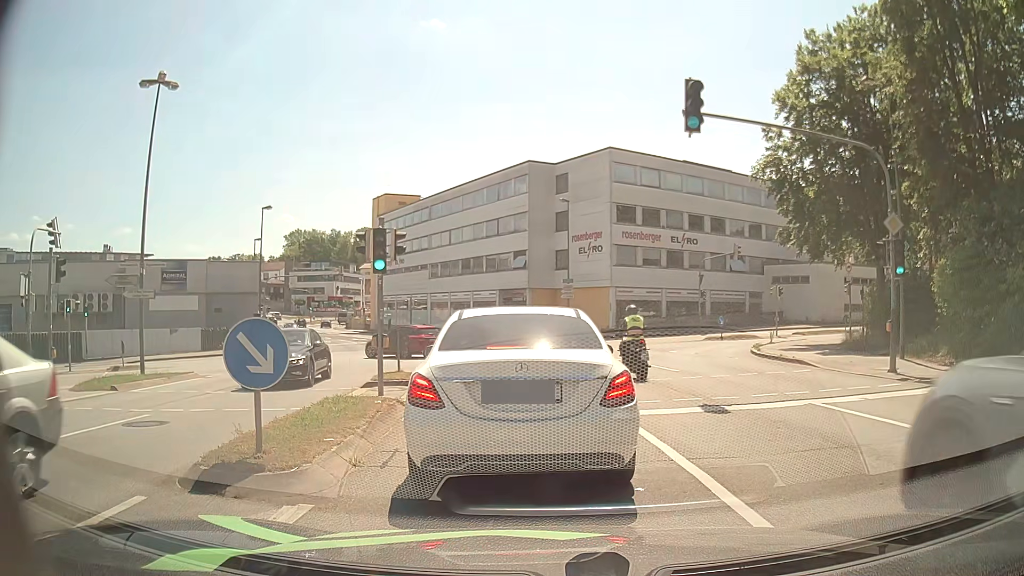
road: tertiary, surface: asphalt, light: Day
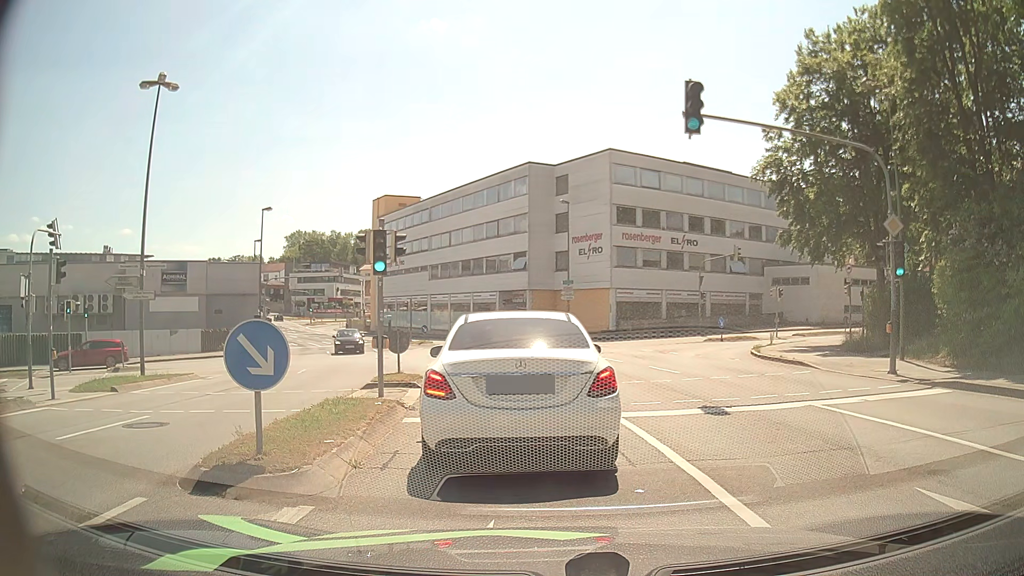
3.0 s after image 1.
(0.0, +0.1) m; 0°
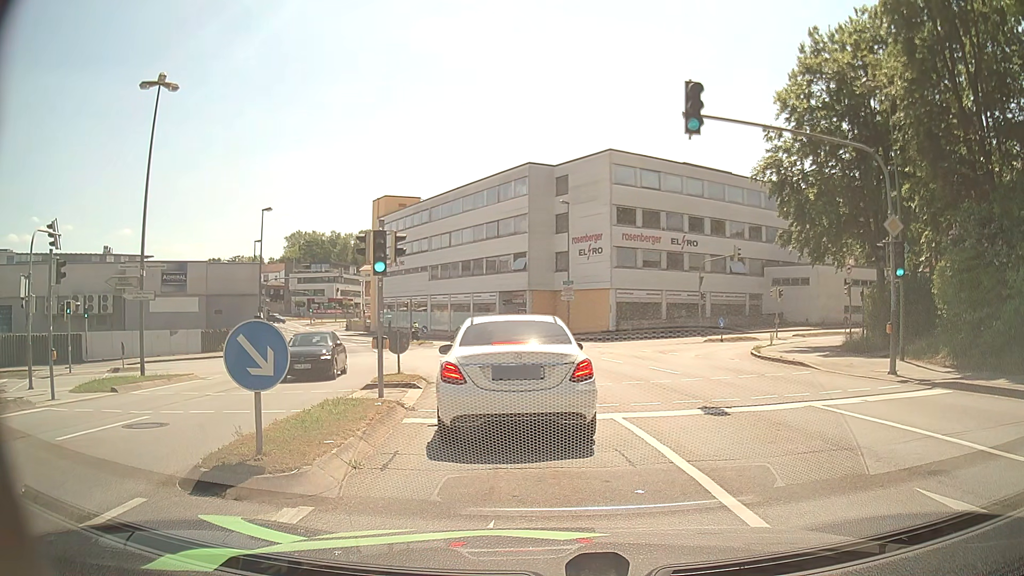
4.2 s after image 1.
(0.0, 0.0) m; 0°
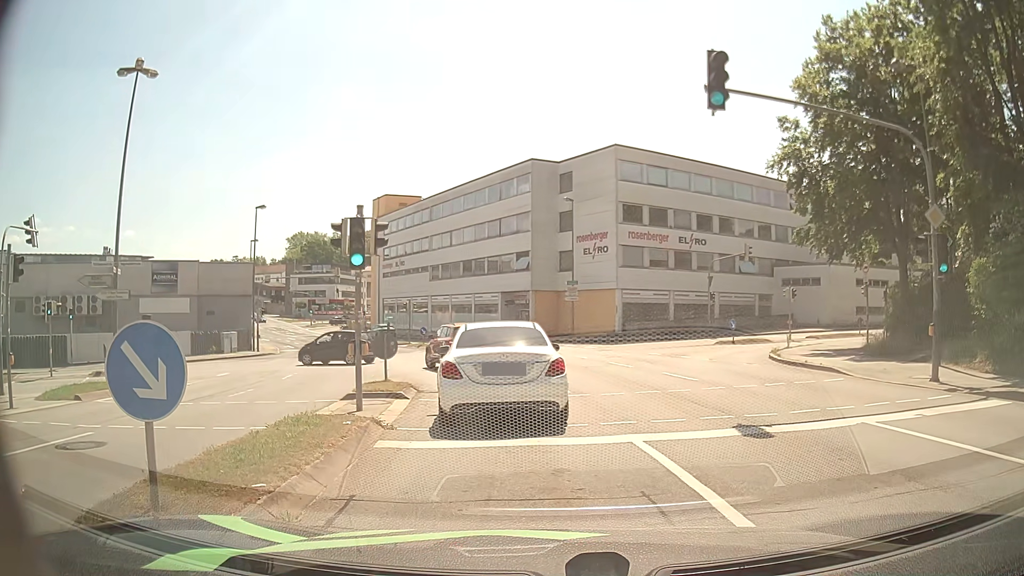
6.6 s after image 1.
(0.0, +1.8) m; 0°
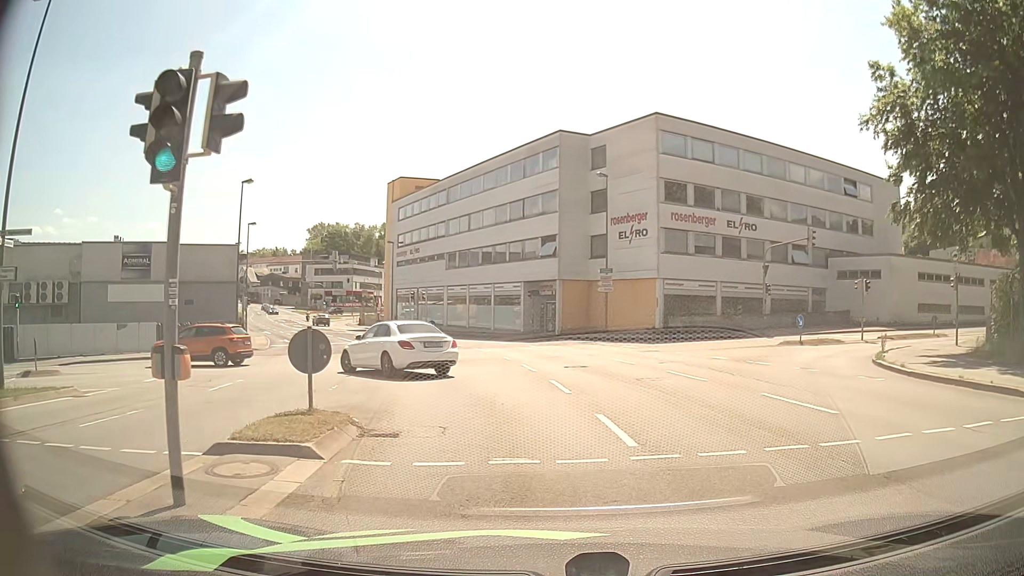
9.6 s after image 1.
(-0.3, +6.9) m; -3°
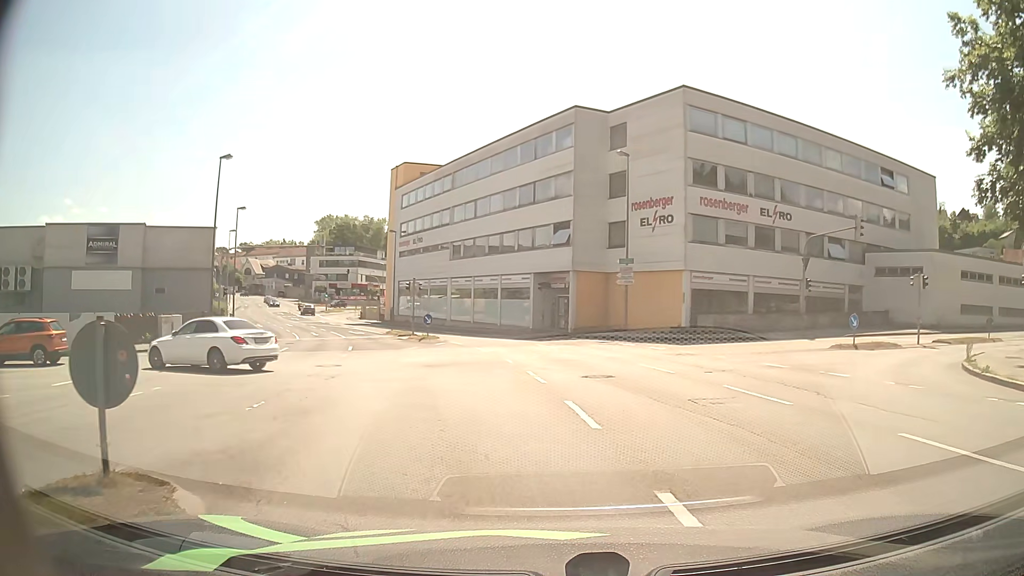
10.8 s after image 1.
(0.0, +4.9) m; 0°
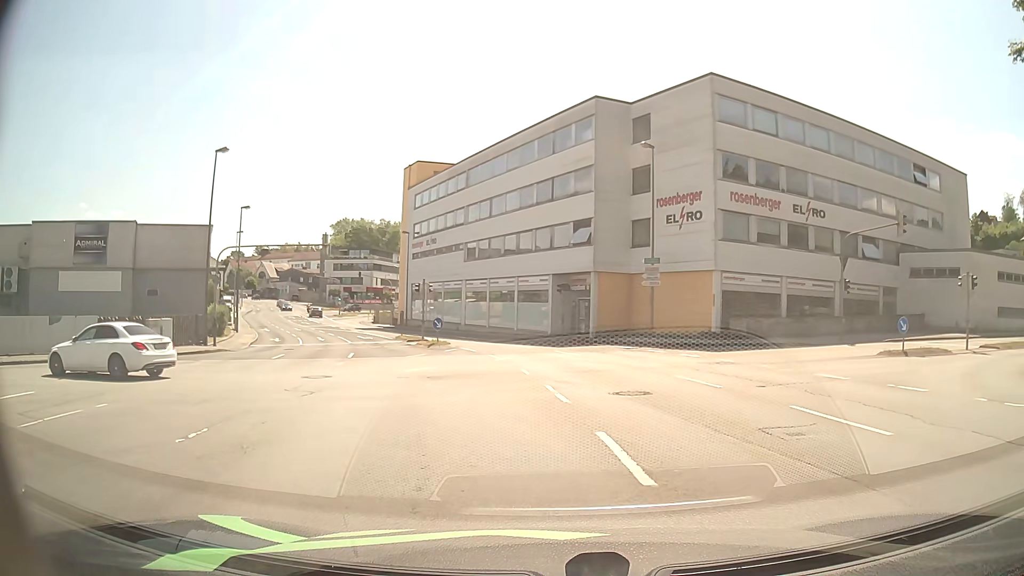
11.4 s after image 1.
(-0.1, +2.7) m; -2°
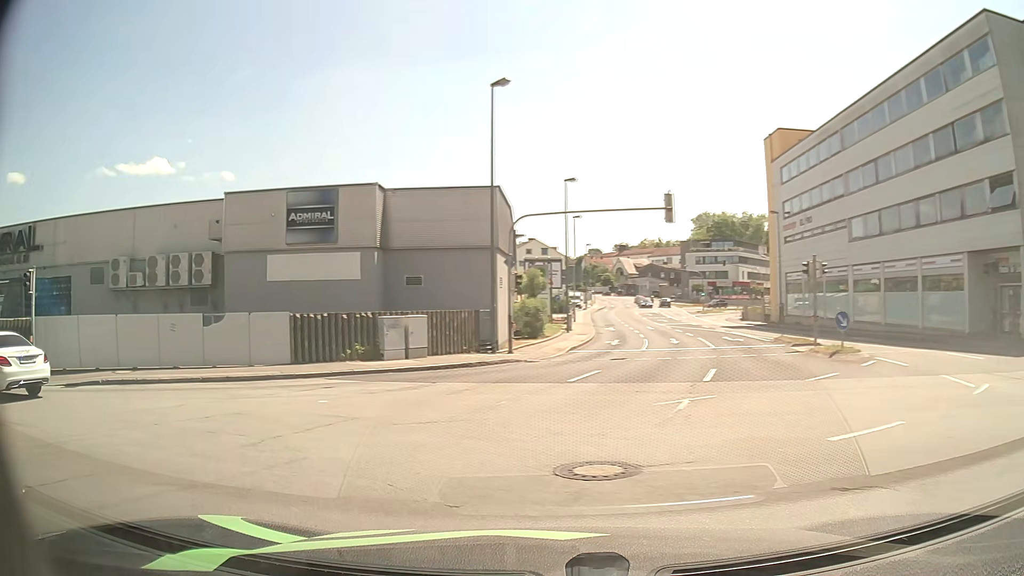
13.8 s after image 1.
(-2.0, +11.1) m; -31°
